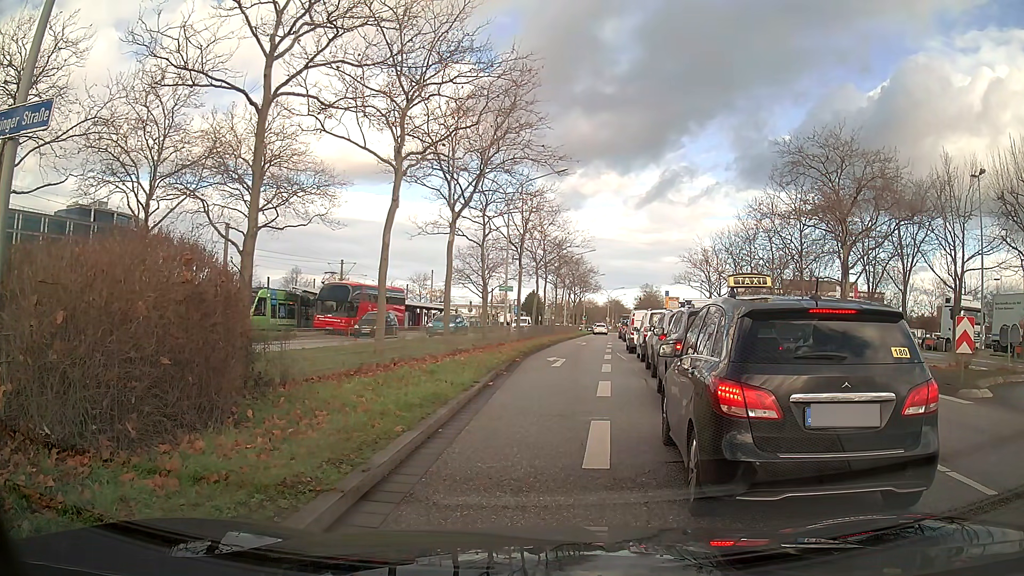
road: primary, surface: asphalt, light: Day
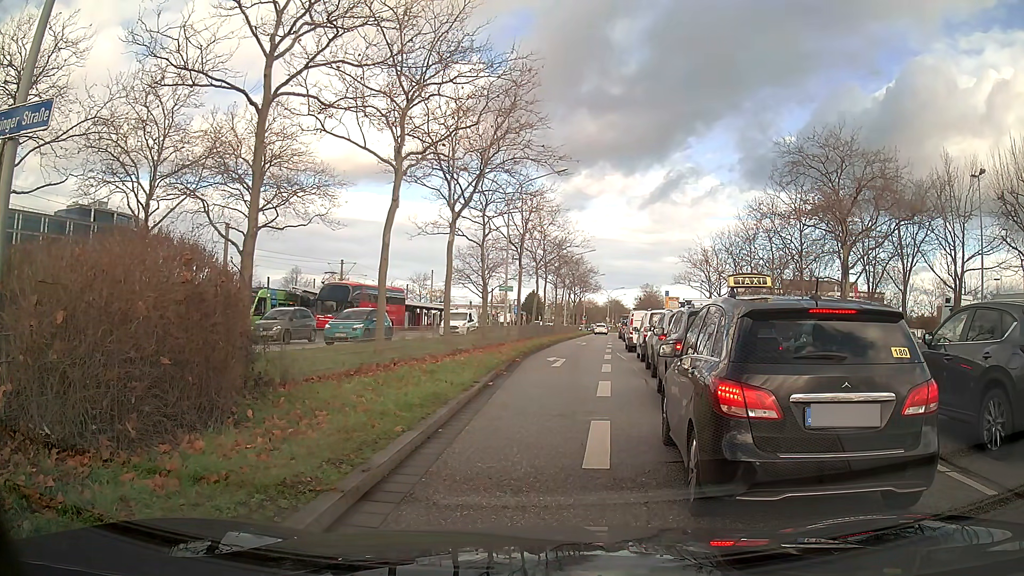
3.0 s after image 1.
(0.0, 0.0) m; 0°
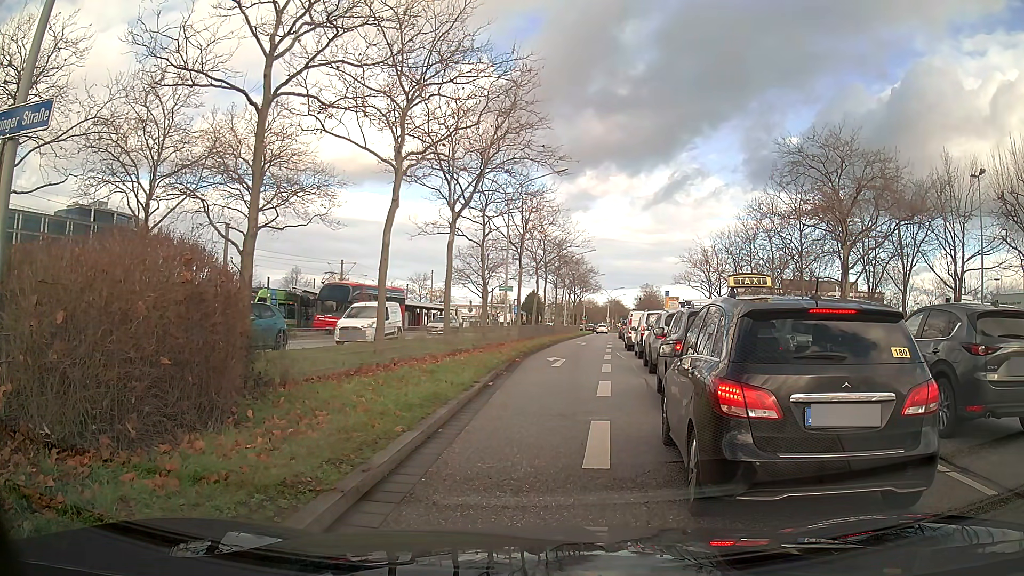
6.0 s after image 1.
(0.0, 0.0) m; 0°
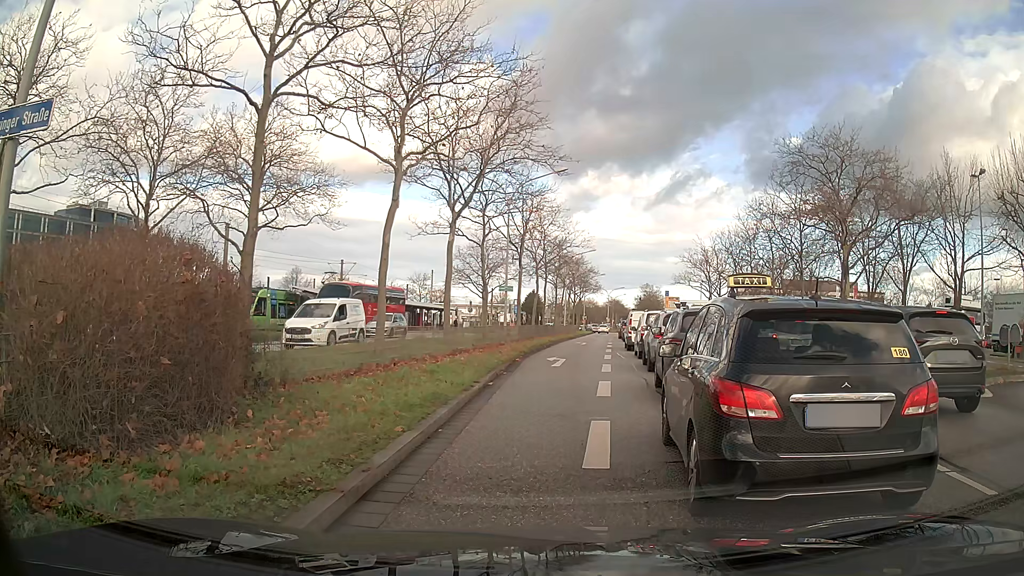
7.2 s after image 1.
(0.0, 0.0) m; 0°
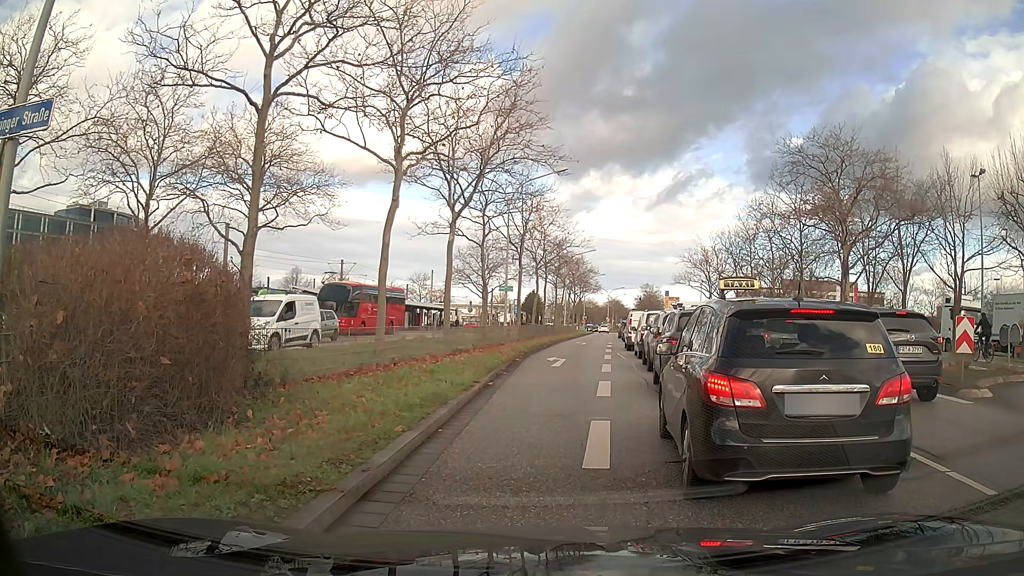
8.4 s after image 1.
(0.0, 0.0) m; 0°
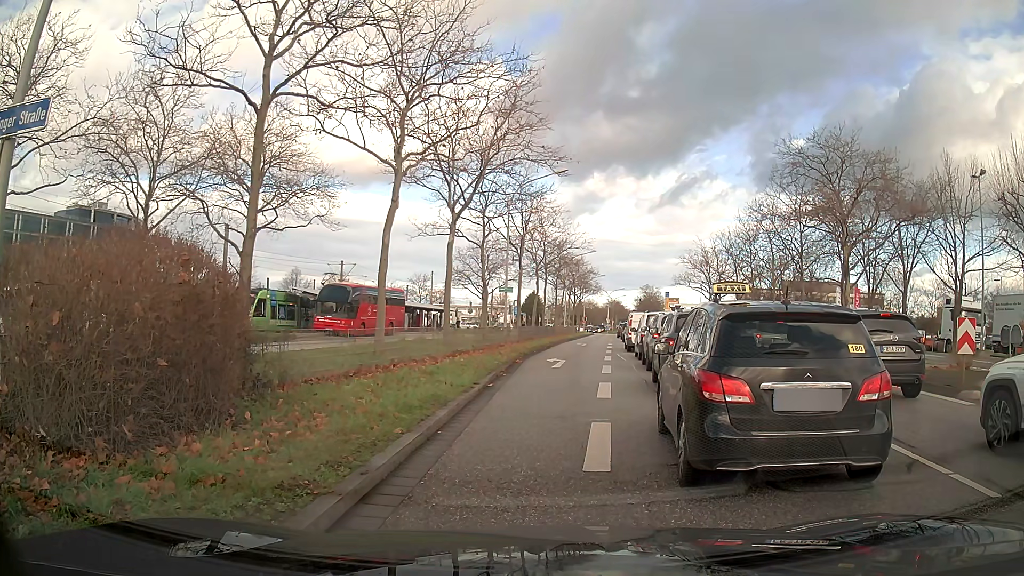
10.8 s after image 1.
(0.0, 0.0) m; 0°
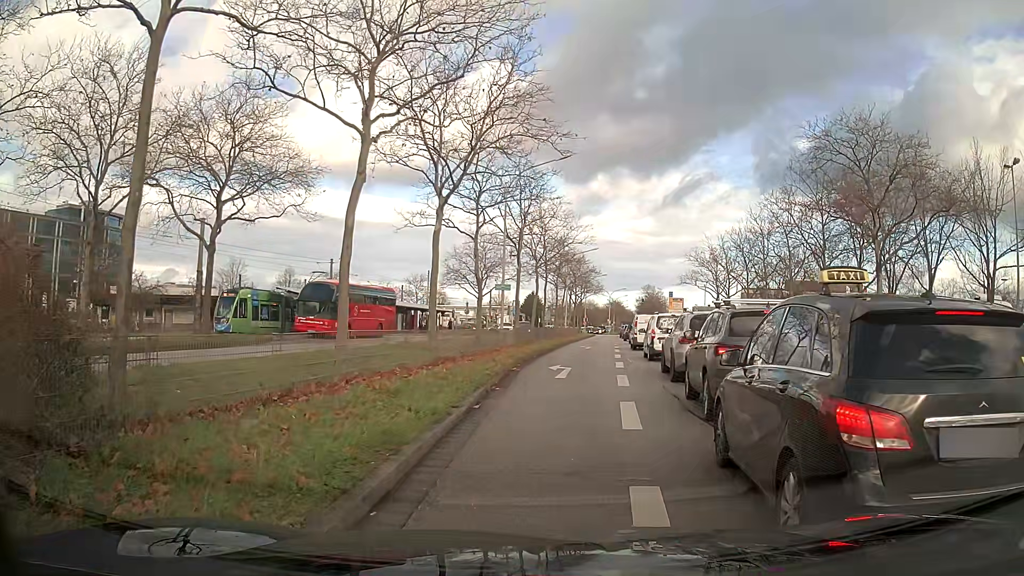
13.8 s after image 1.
(0.0, +3.6) m; 0°
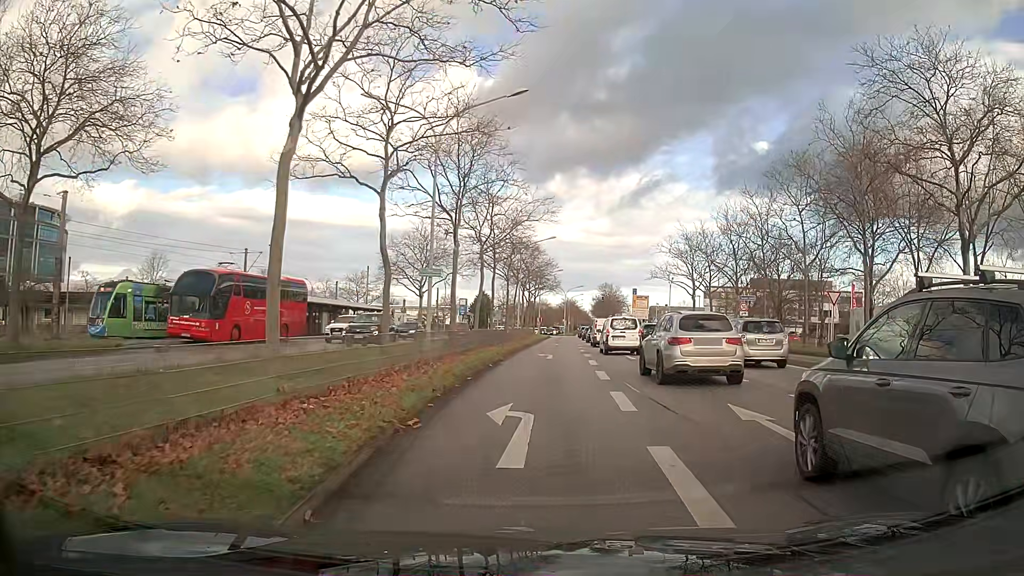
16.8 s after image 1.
(+0.4, +10.5) m; +4°
